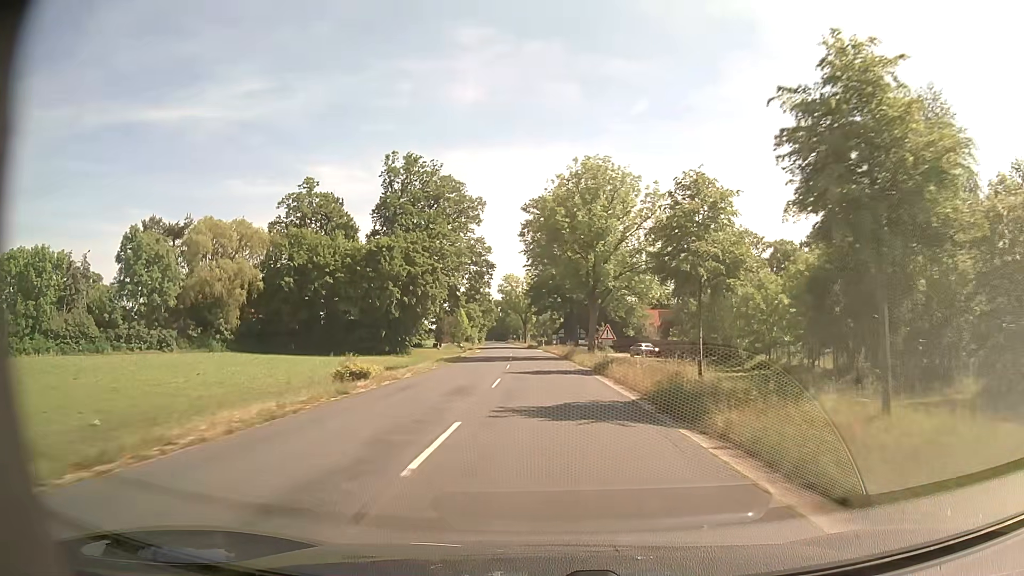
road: secondary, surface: asphalt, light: Day
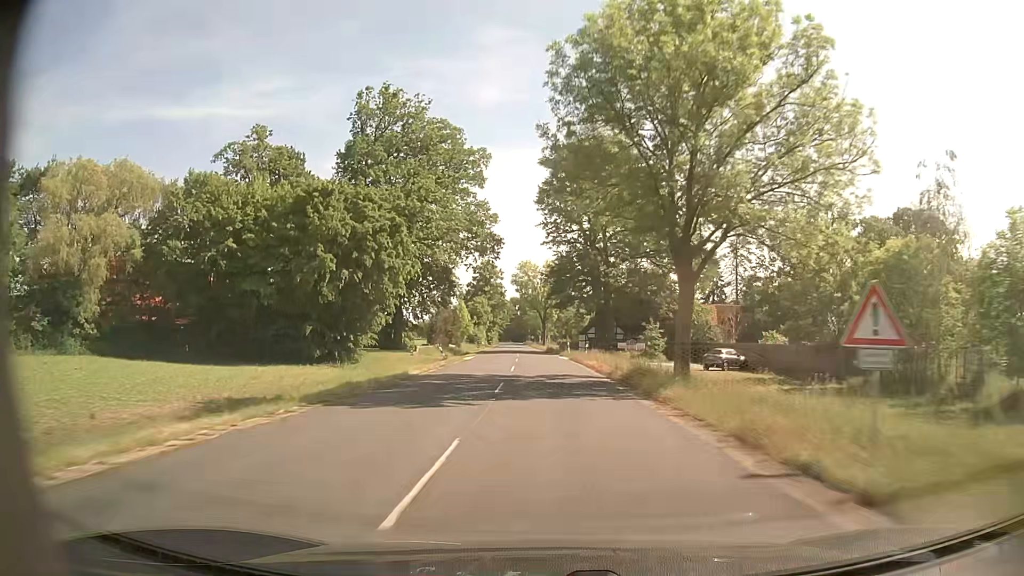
(-0.5, +26.2) m; -2°
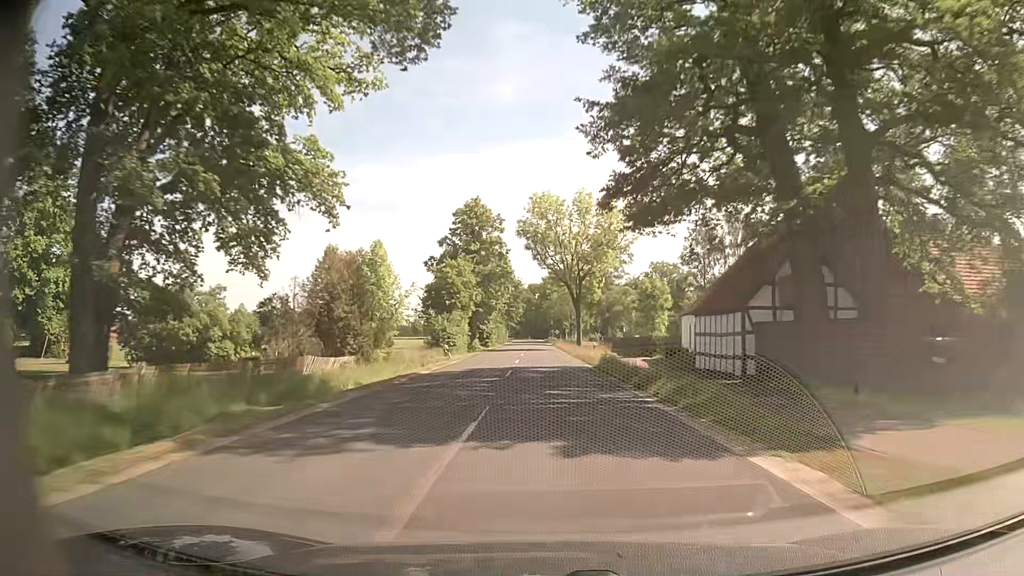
(-1.1, +55.1) m; -2°
(0, +10) (0, +20) (0, +30) (0, +40) (0, +50) (0, +60) (-1, +70) (-1, +80) (-1, +90) (-1, +100) m
